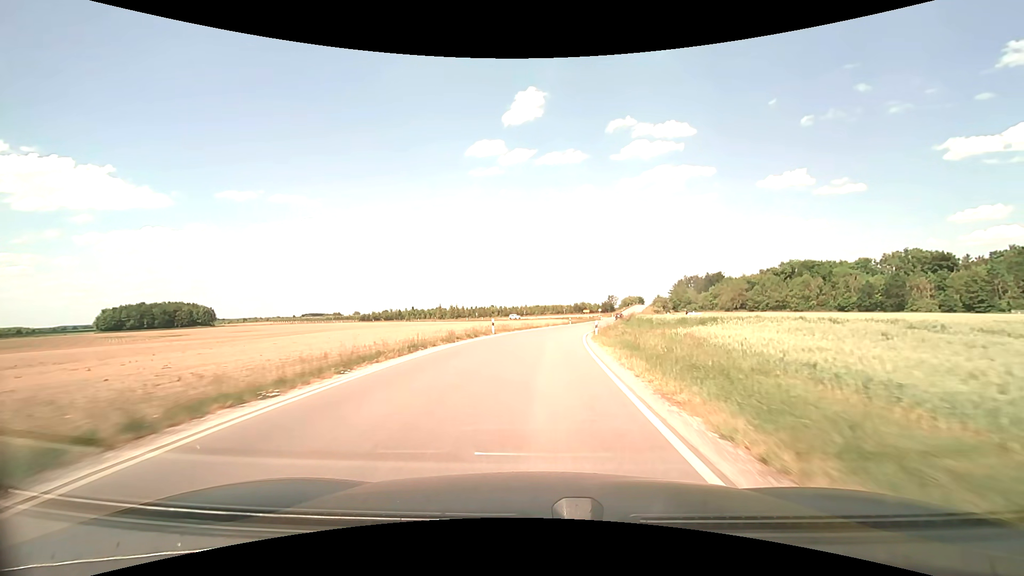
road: secondary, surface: asphalt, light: Day
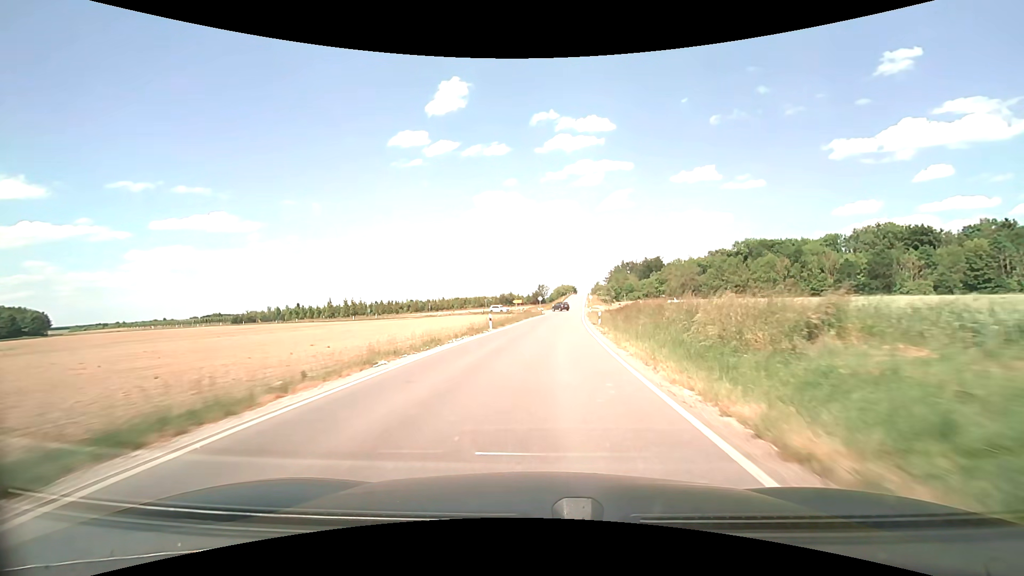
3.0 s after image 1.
(+3.3, +48.3) m; +8°
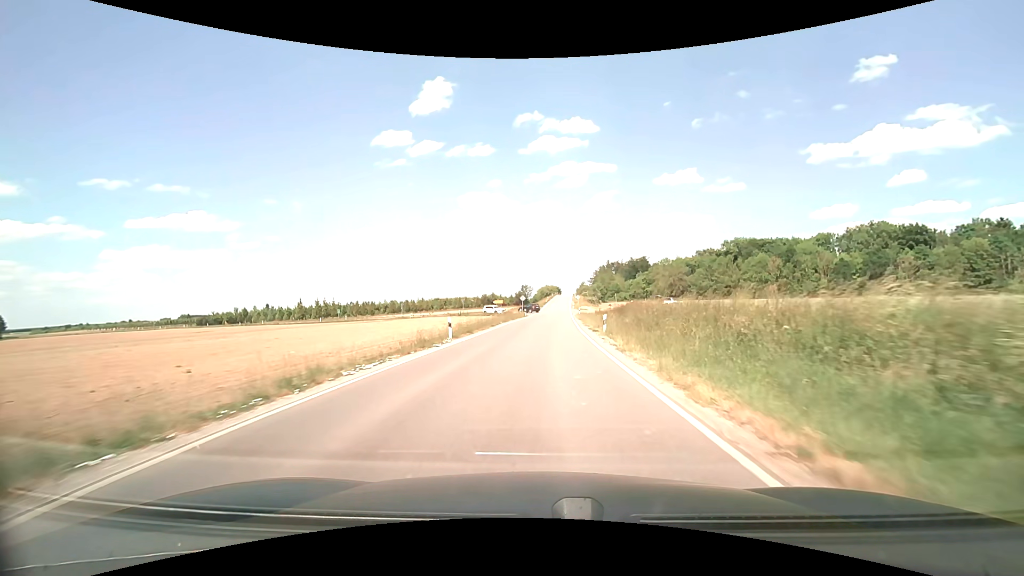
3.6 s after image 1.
(+0.1, +9.5) m; +2°
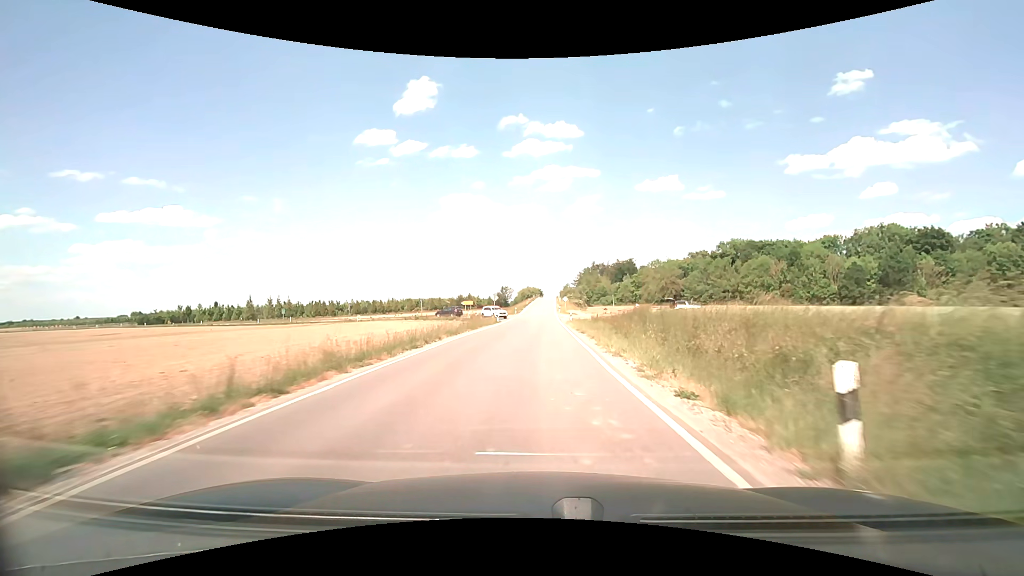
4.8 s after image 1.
(+0.4, +18.4) m; +2°
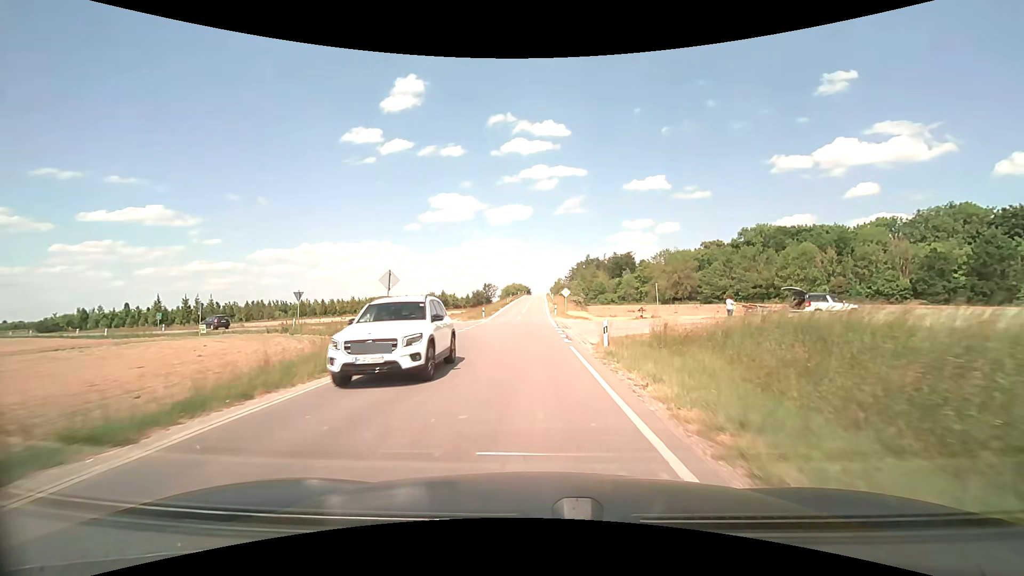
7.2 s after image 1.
(+0.7, +33.3) m; +2°
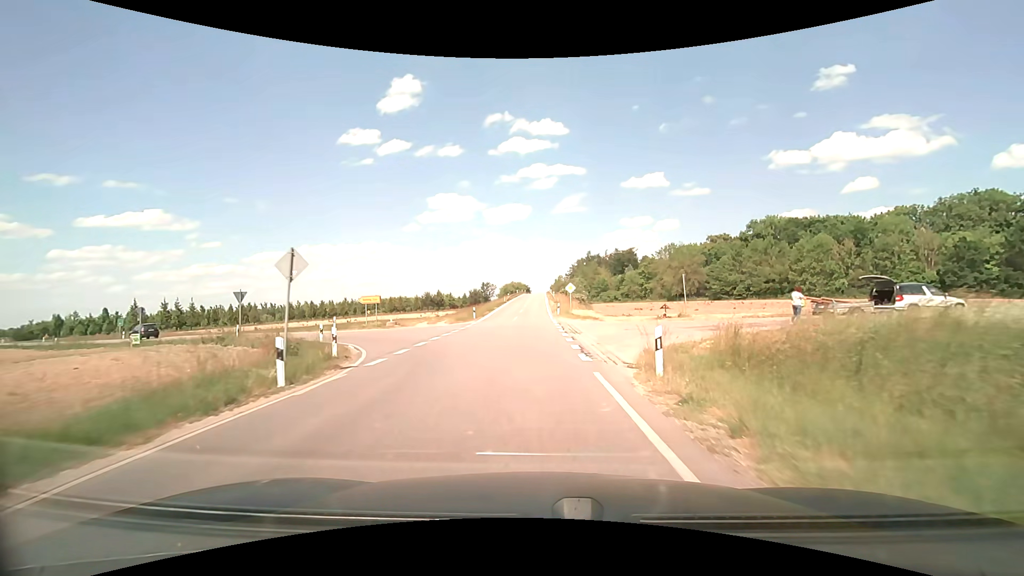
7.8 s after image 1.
(0.0, +7.4) m; 0°
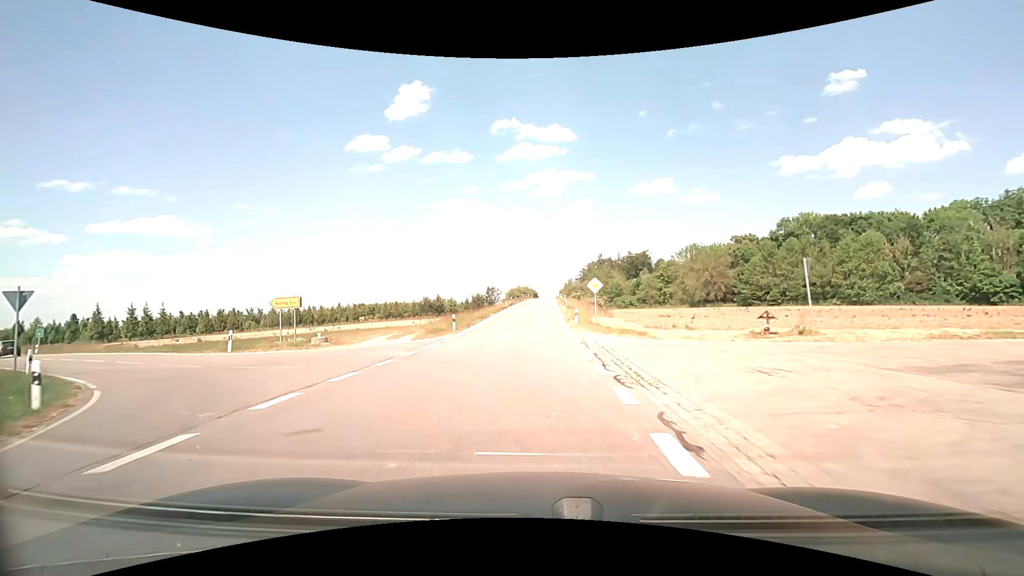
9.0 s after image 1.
(0.0, +13.7) m; -1°
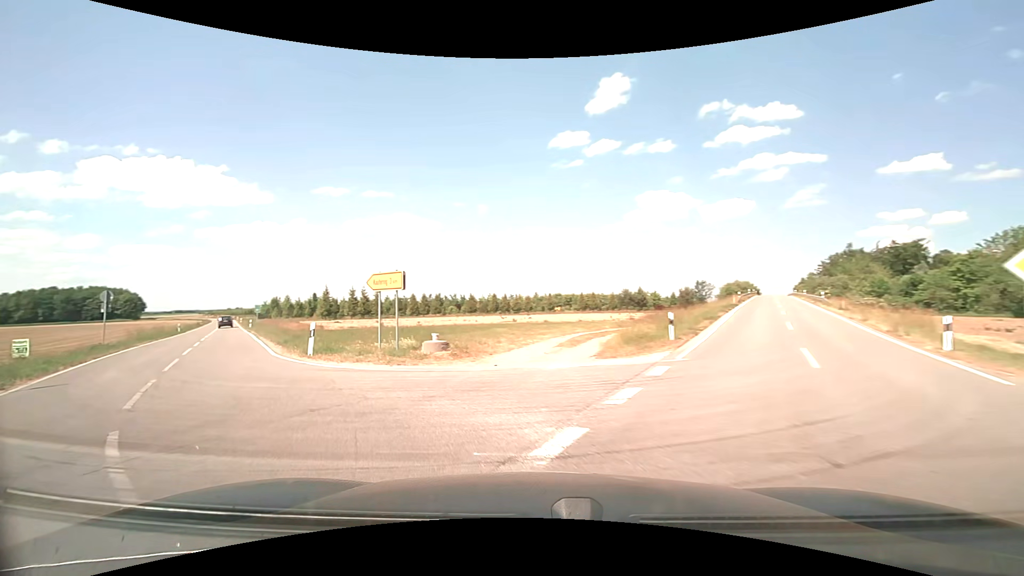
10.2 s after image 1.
(-1.9, +12.1) m; -23°
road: unclassified
(-2, +10) (-9, +17) (-15, +25) (-20, +34) (-26, +42) (-31, +50) (-36, +59) (-42, +67) (-47, +76) (-52, +84) m
